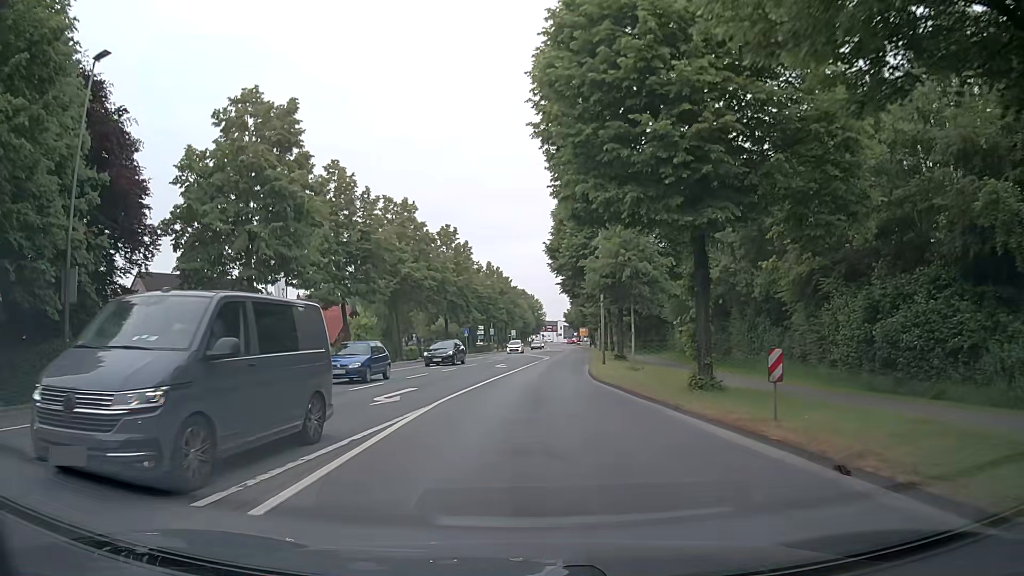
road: secondary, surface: asphalt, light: Day
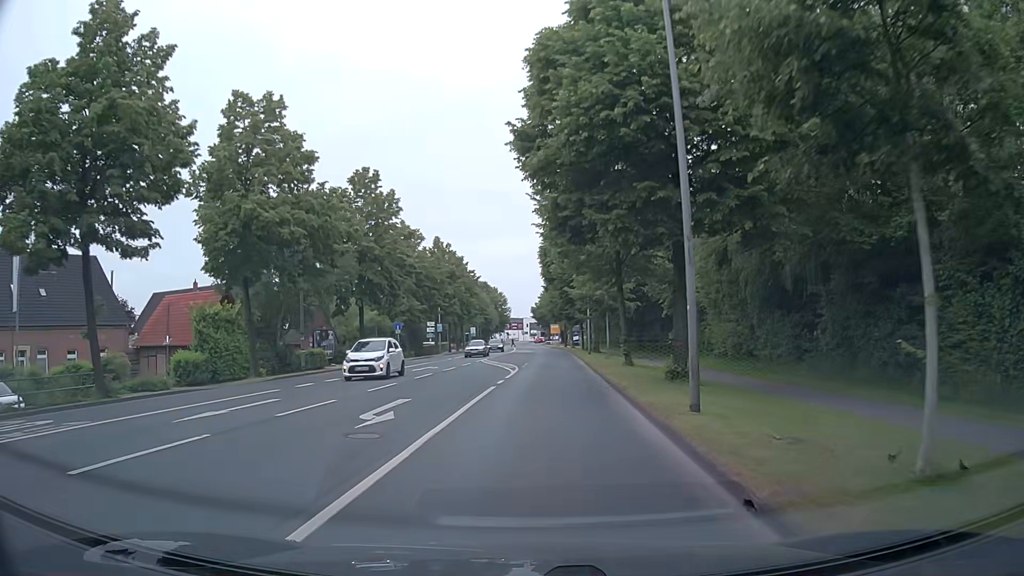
(+0.8, +24.4) m; +4°
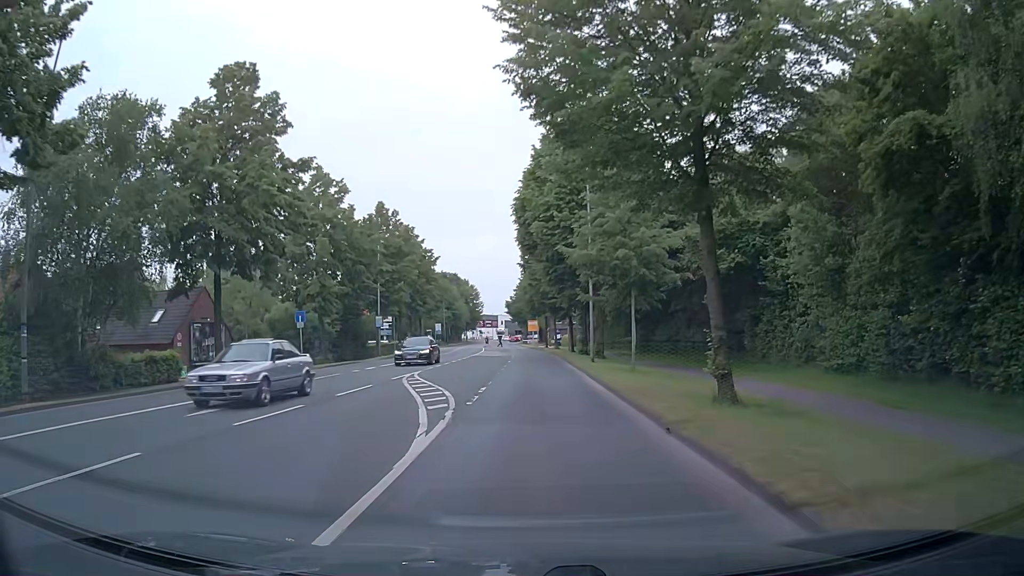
(+0.4, +19.9) m; +2°
(0, +10) (0, +20) (0, +30) (0, +40) (0, +50) (0, +60) (0, +70) (-1, +80) (-2, +90) (-3, +100) m
